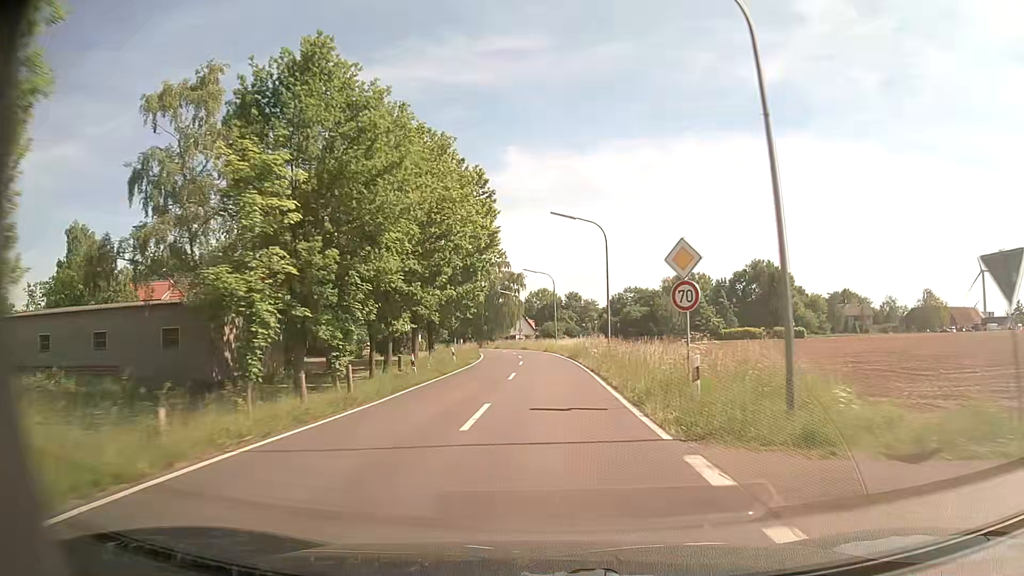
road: tertiary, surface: asphalt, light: Day
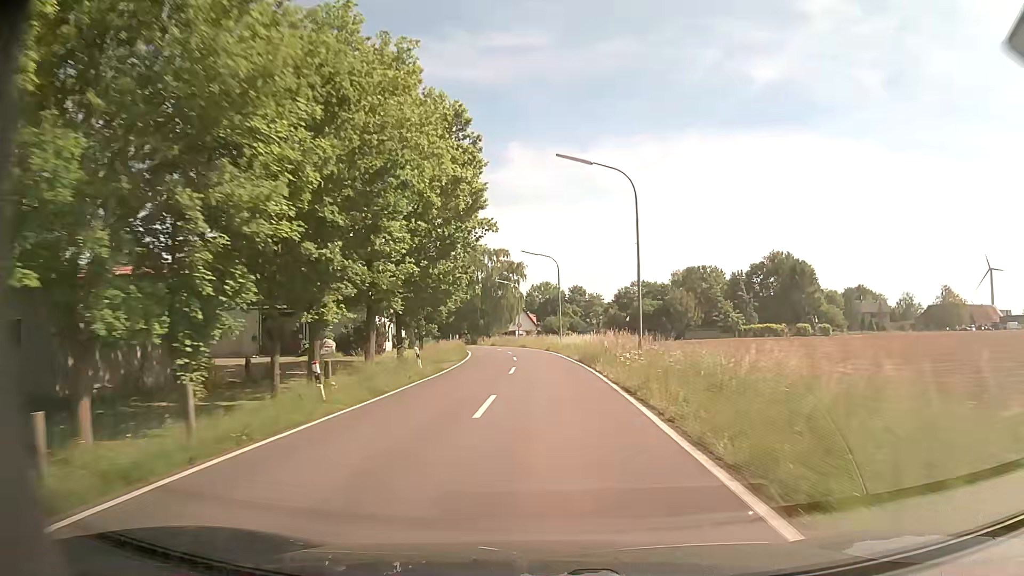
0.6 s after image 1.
(0.0, +10.8) m; 0°
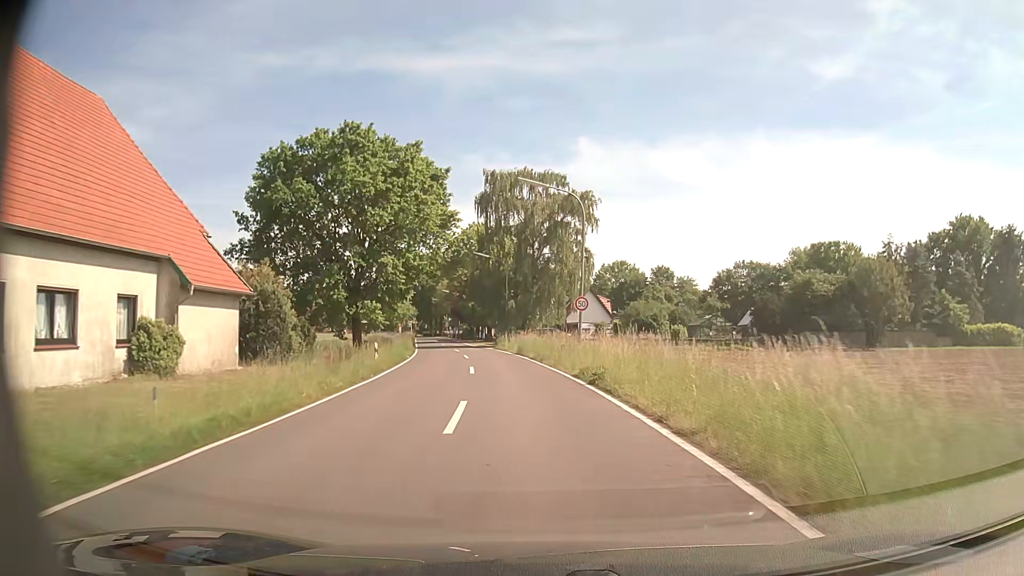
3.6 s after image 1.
(-1.6, +49.0) m; -5°
(0, +10) (-1, +20) (-2, +30) (-4, +40) (-5, +50) (-7, +59) (-9, +69) (-11, +79) (-13, +89) (-15, +99) m
